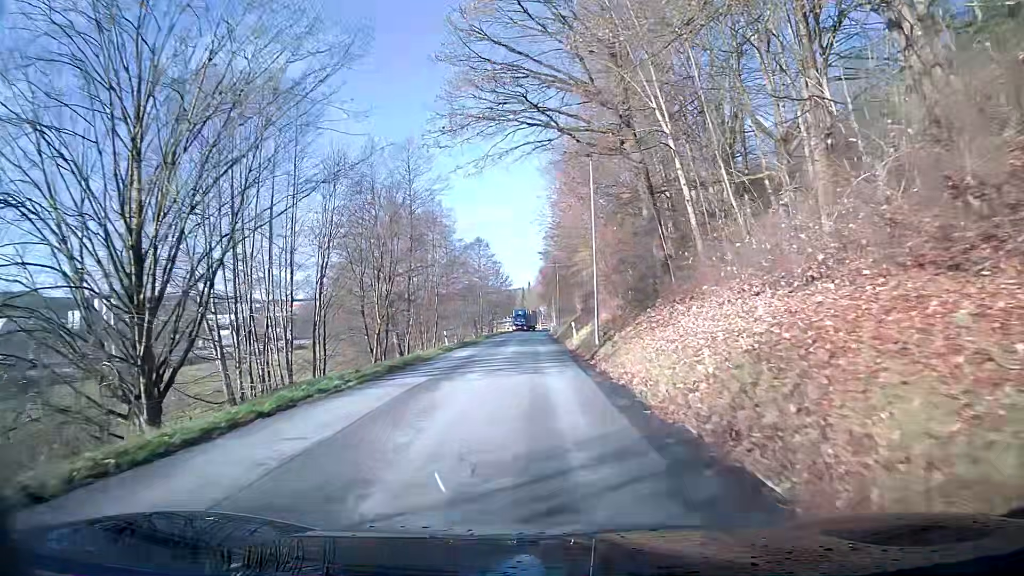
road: tertiary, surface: asphalt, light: Day
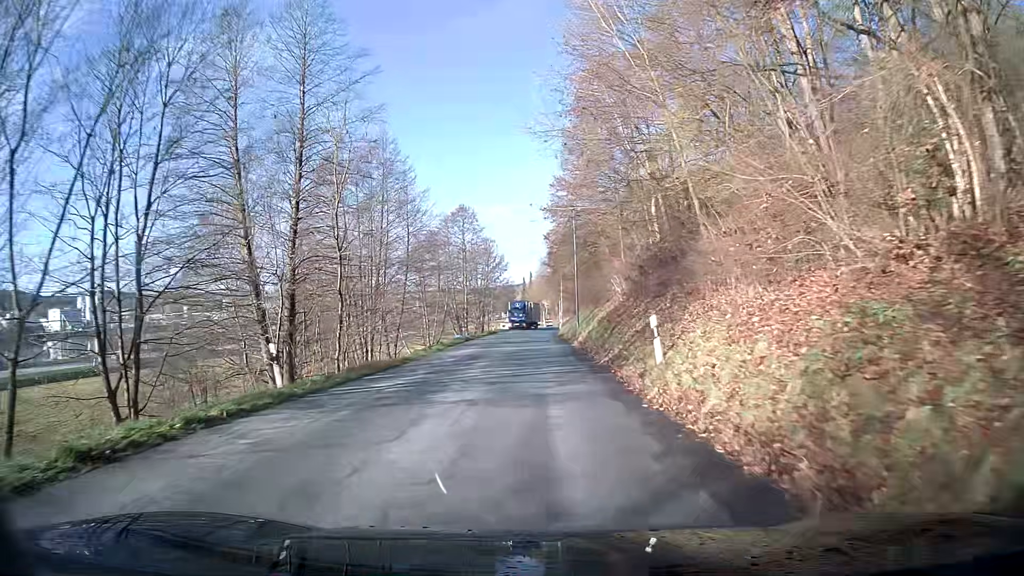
(-0.4, +28.3) m; -1°
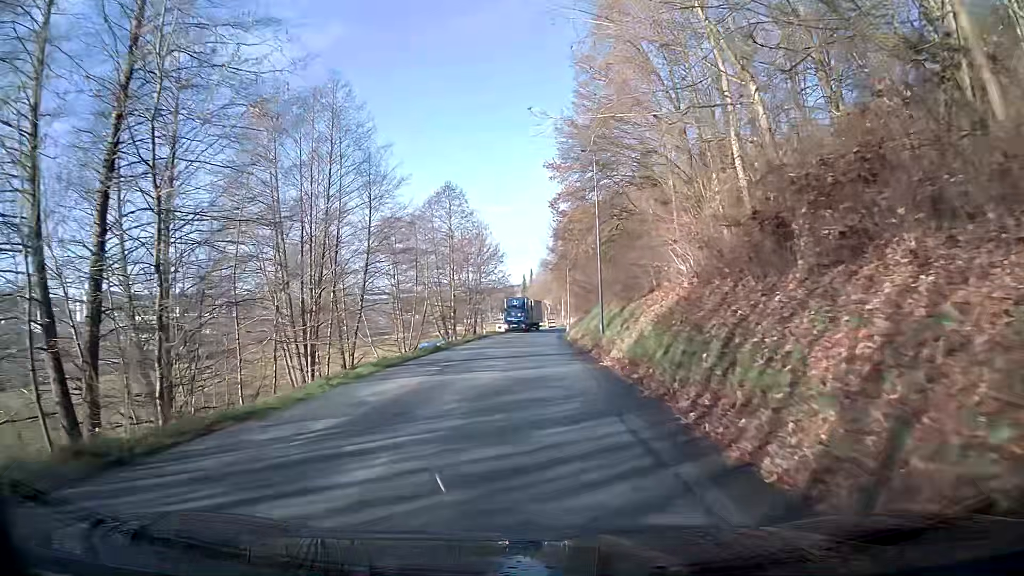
(0.0, +14.5) m; 0°
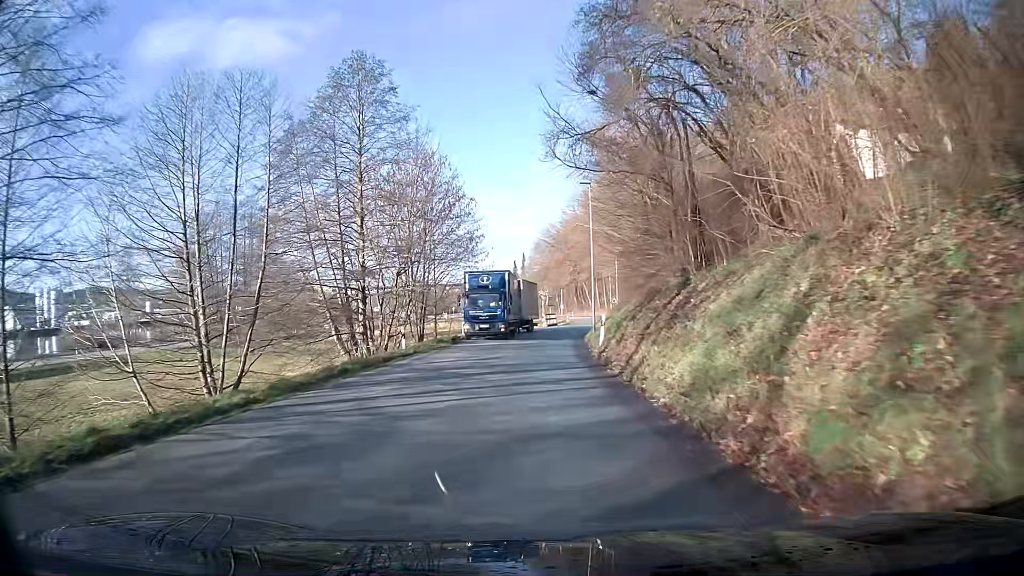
(0.0, +35.6) m; +1°
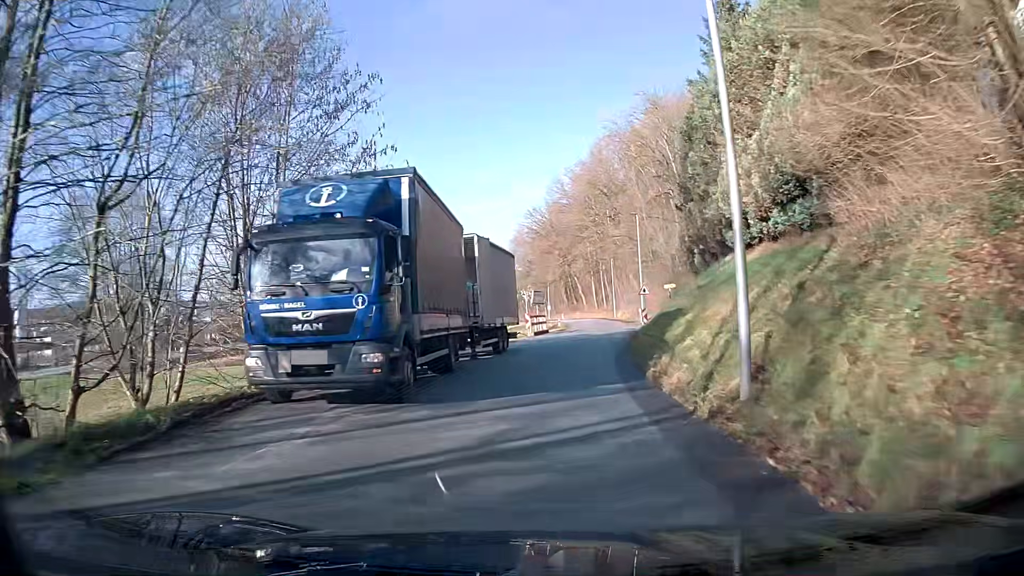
(+0.4, +26.3) m; +2°
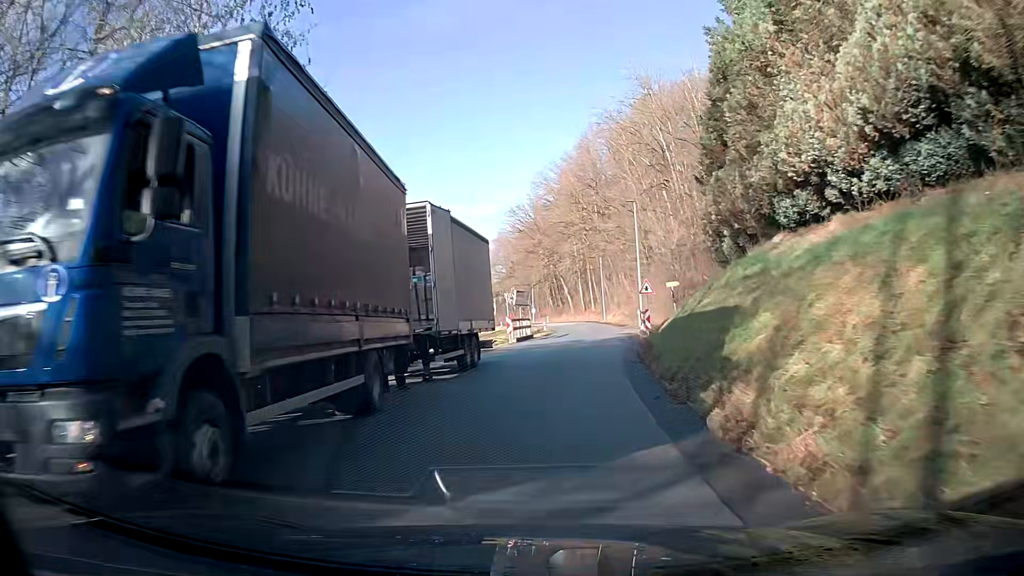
(+0.1, +6.2) m; +2°
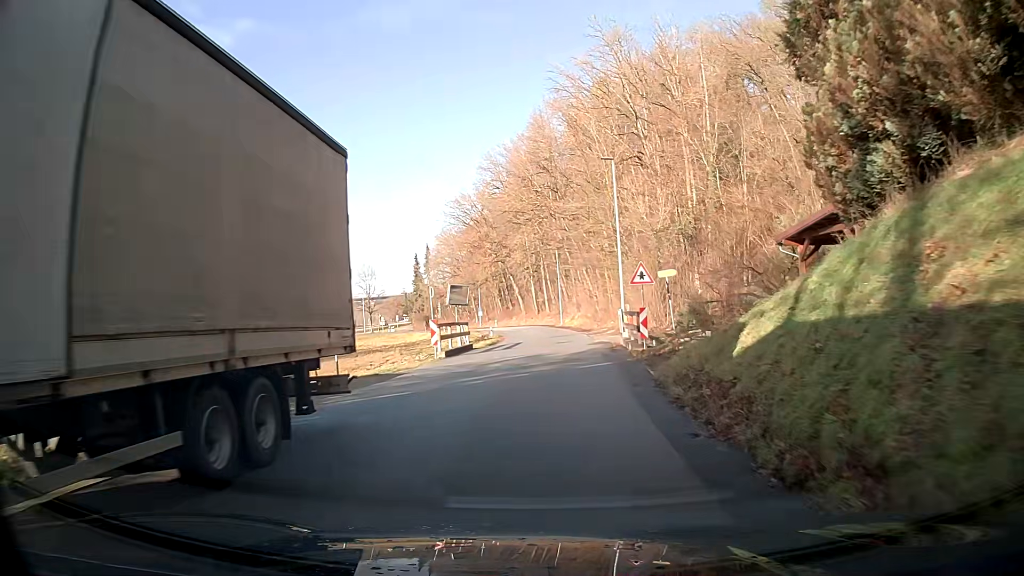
(+0.4, +12.0) m; +4°
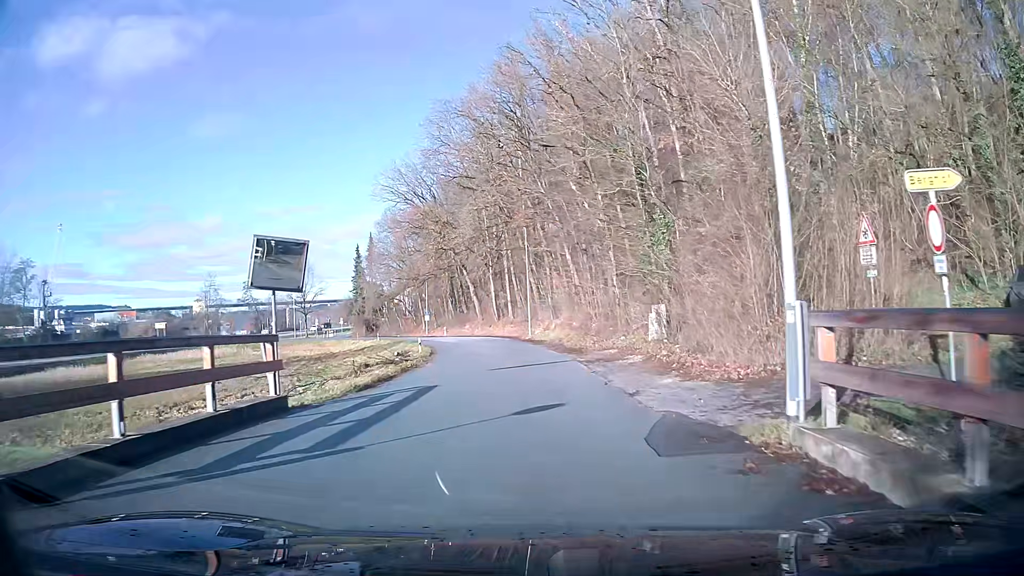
(+0.4, +22.5) m; +2°
(0, +10) (0, +20) (-1, +30) (-2, +40) (-4, +50) (-7, +59) (-10, +69) (-14, +78) (-19, +87) (-25, +94) m
